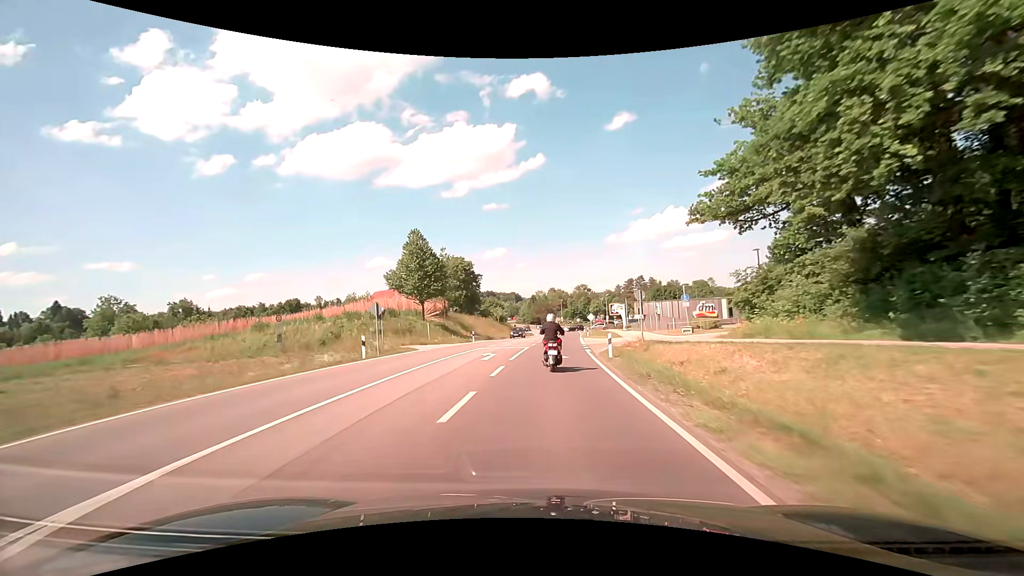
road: secondary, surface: asphalt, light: Day
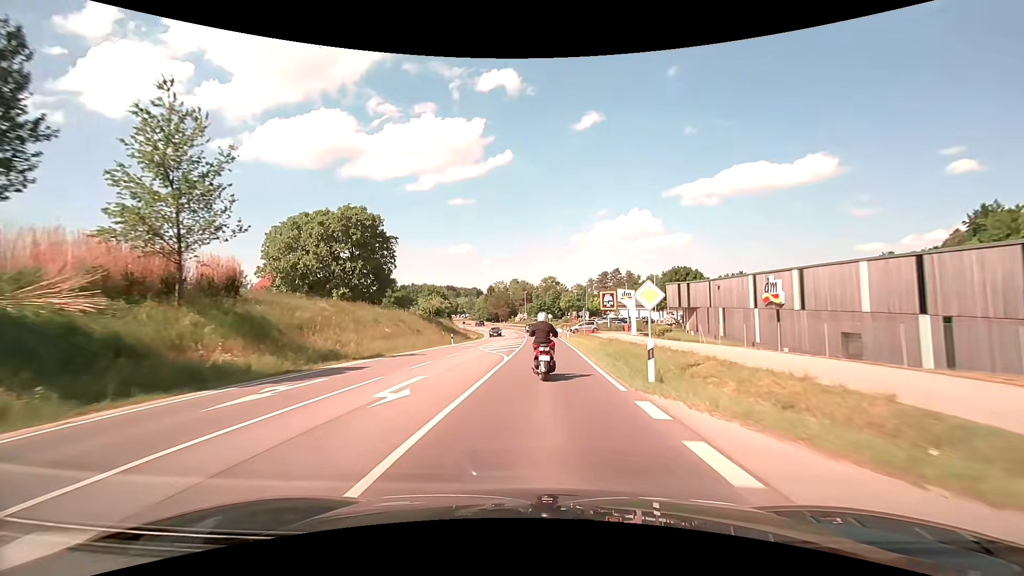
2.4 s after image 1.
(+1.6, +40.9) m; +4°
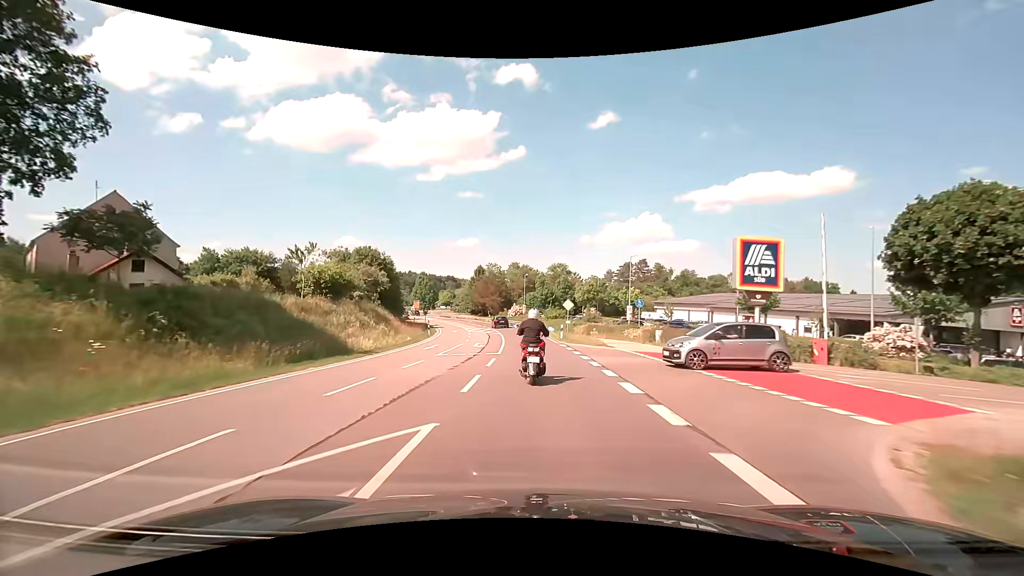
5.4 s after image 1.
(+0.3, +47.5) m; -1°
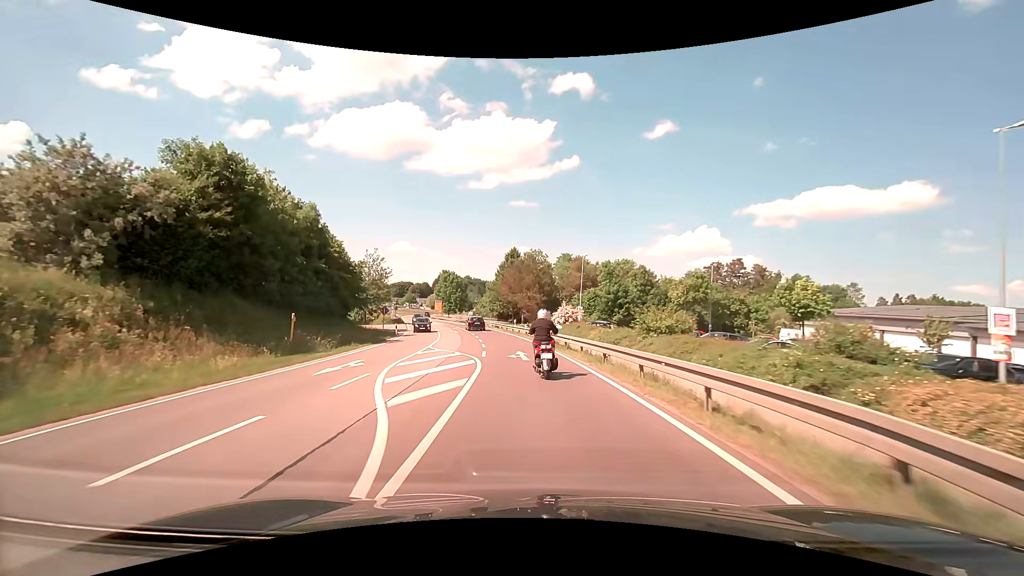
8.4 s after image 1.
(-1.5, +42.9) m; -5°
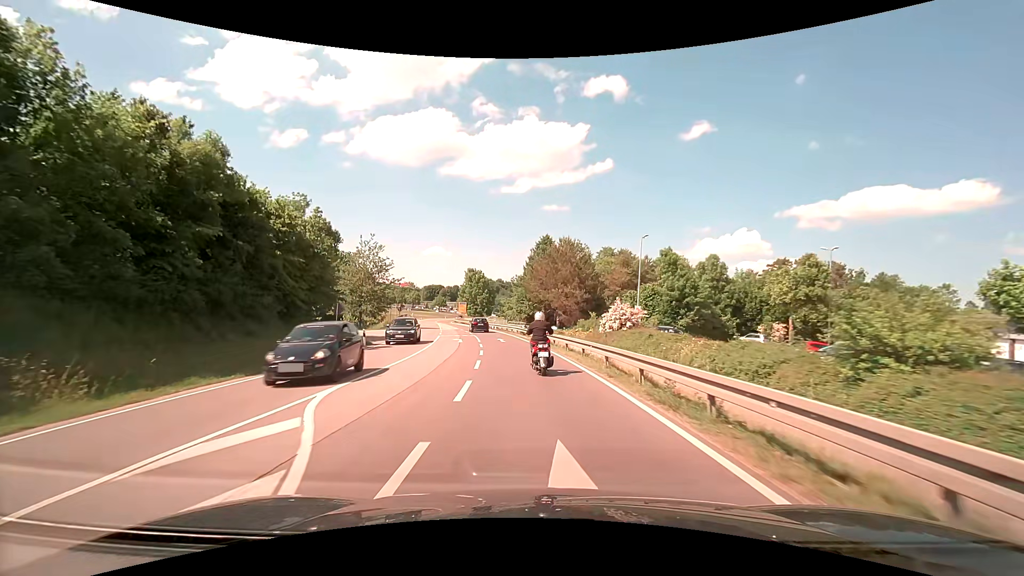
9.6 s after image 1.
(-0.5, +16.5) m; -3°
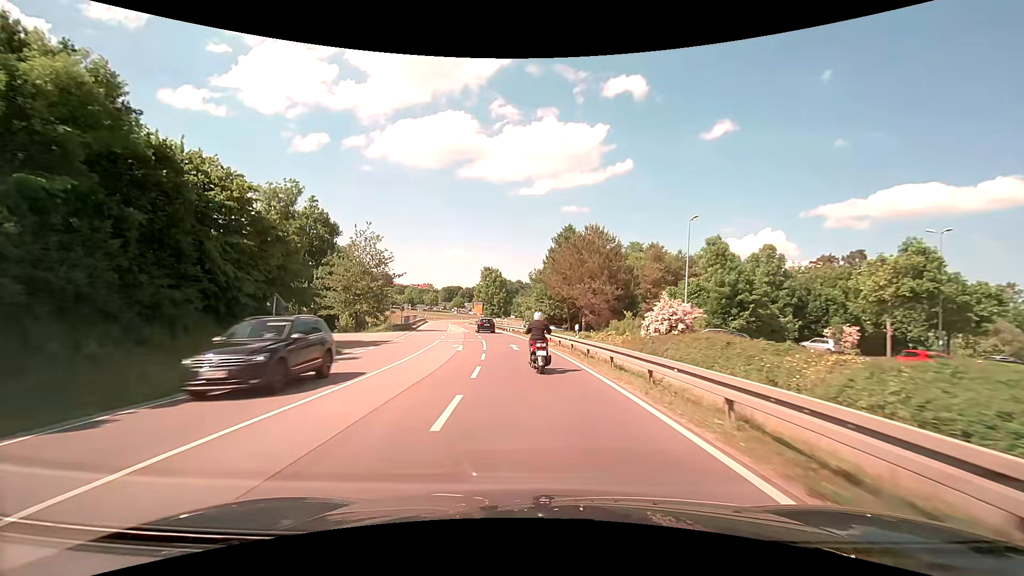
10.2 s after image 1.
(-0.2, +8.4) m; -2°
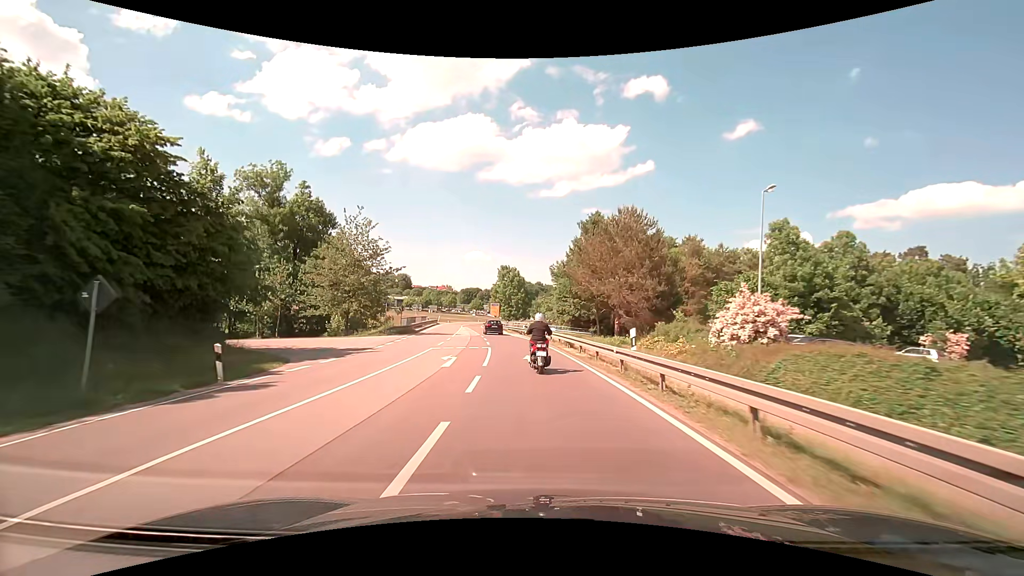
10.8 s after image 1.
(-0.2, +8.5) m; -2°
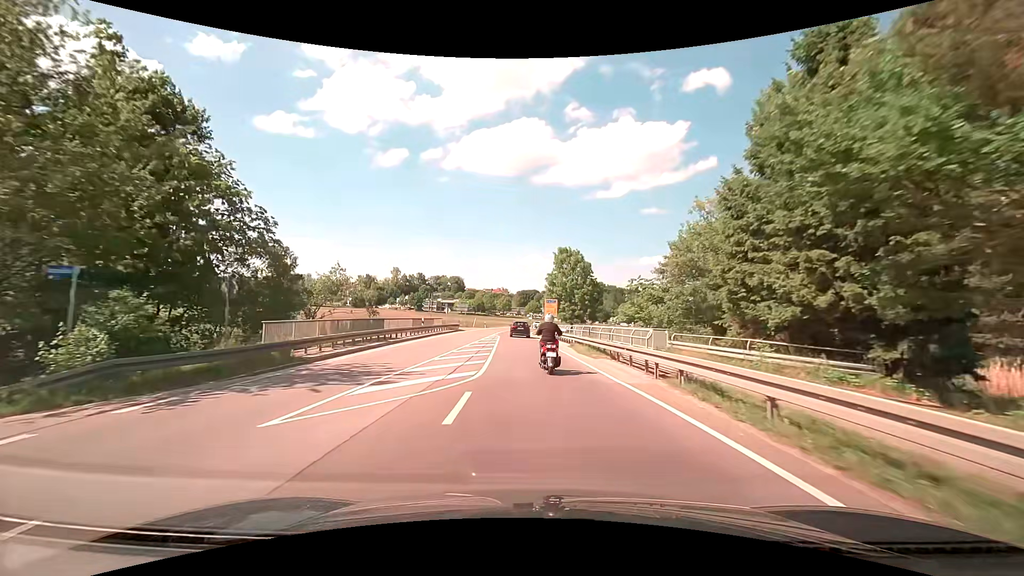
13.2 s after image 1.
(-2.3, +34.8) m; -7°
(0, +10) (0, +20) (-1, +30) (-1, +40) (-2, +50) (-2, +60) (-2, +70) (-2, +80) (-2, +90) (-1, +100) m
